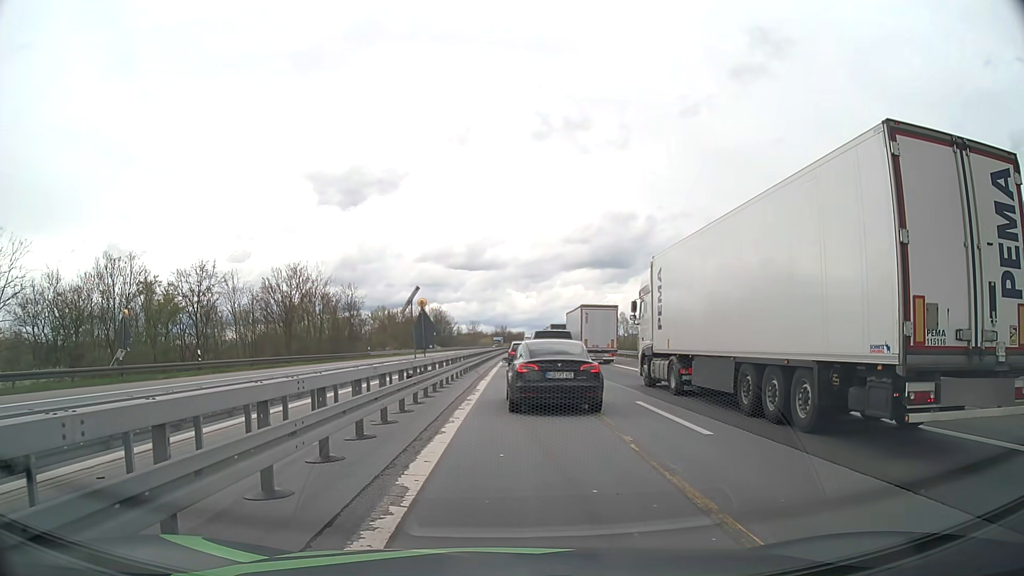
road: motorway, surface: asphalt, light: Day
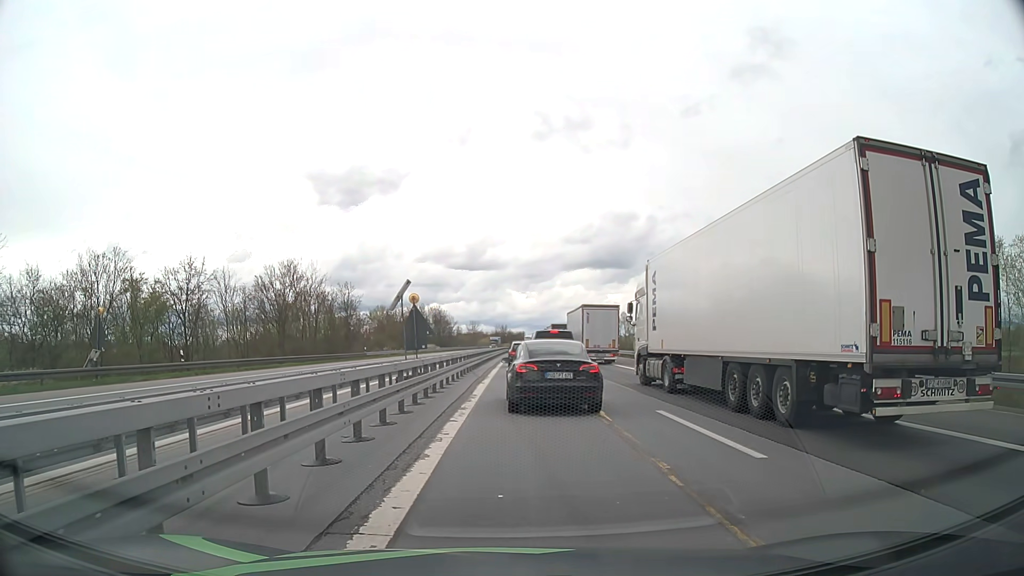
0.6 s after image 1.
(0.0, +2.2) m; 0°
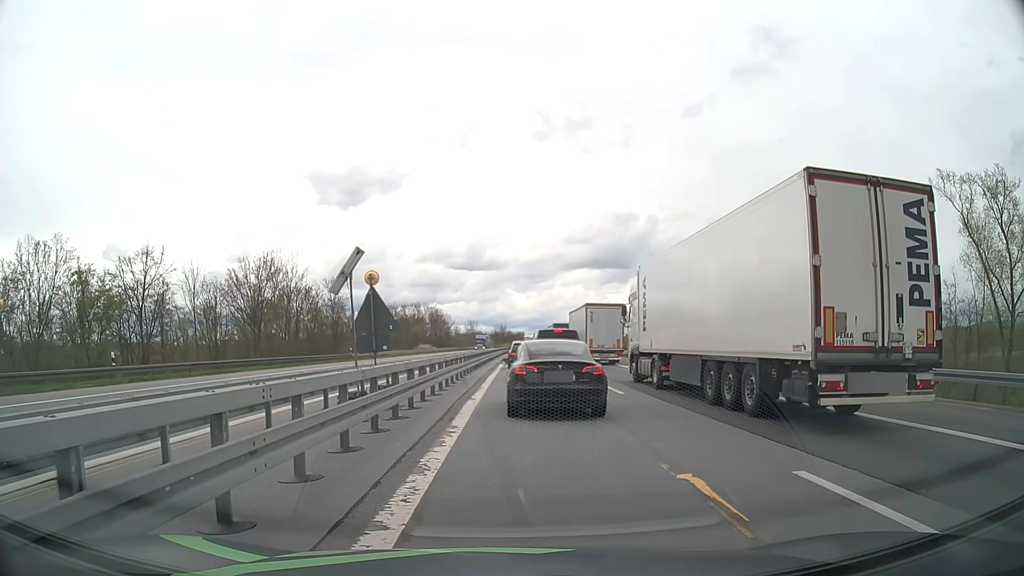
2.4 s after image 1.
(0.0, +7.0) m; 0°
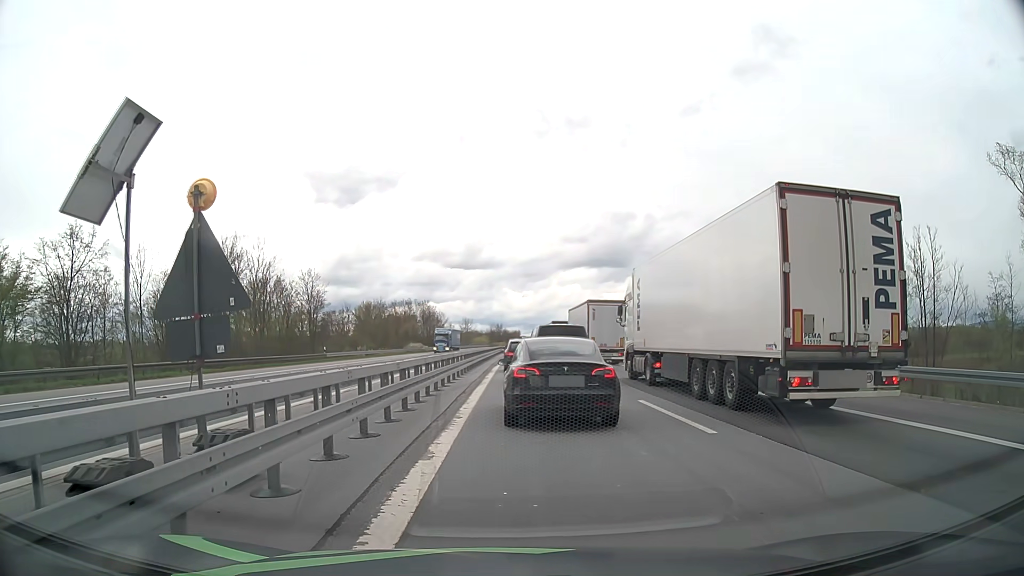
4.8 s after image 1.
(0.0, +8.7) m; 0°
